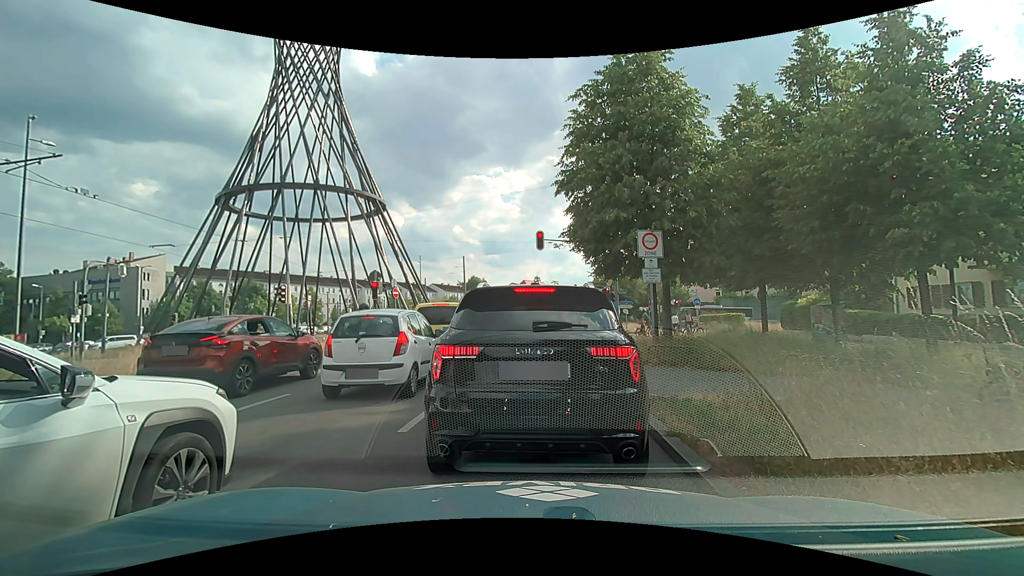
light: Day
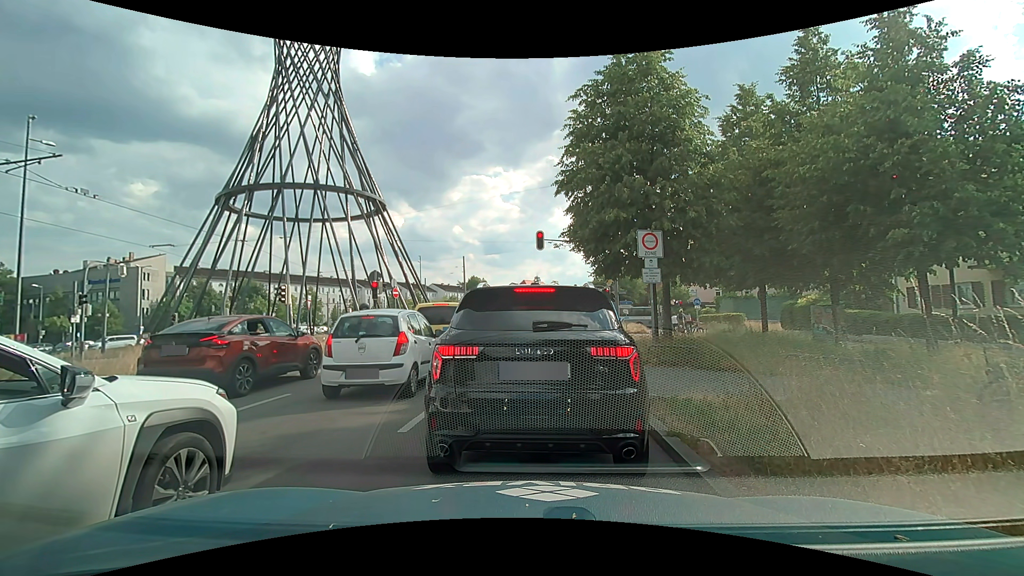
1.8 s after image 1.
(0.0, 0.0) m; 0°
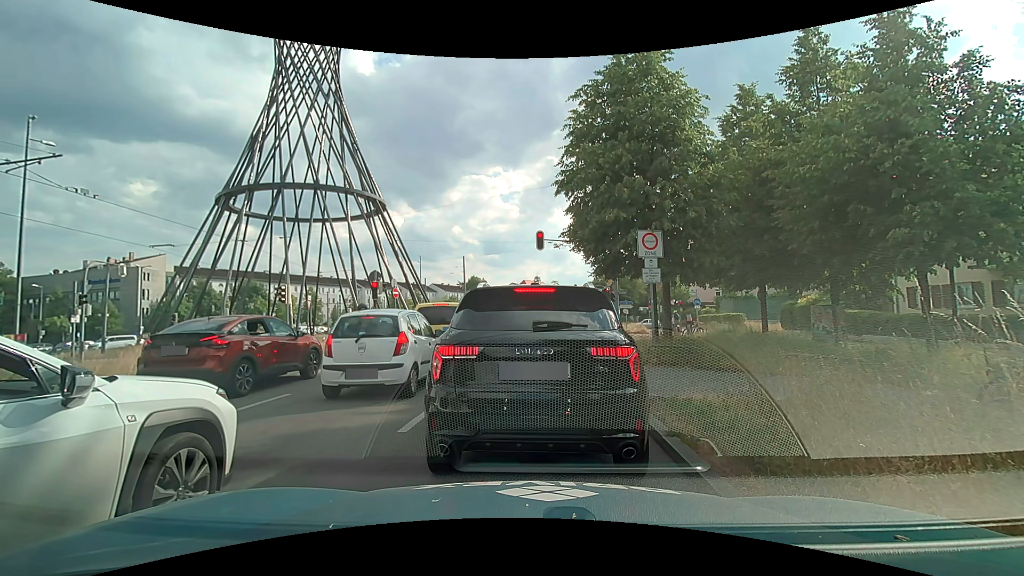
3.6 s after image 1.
(0.0, 0.0) m; 0°
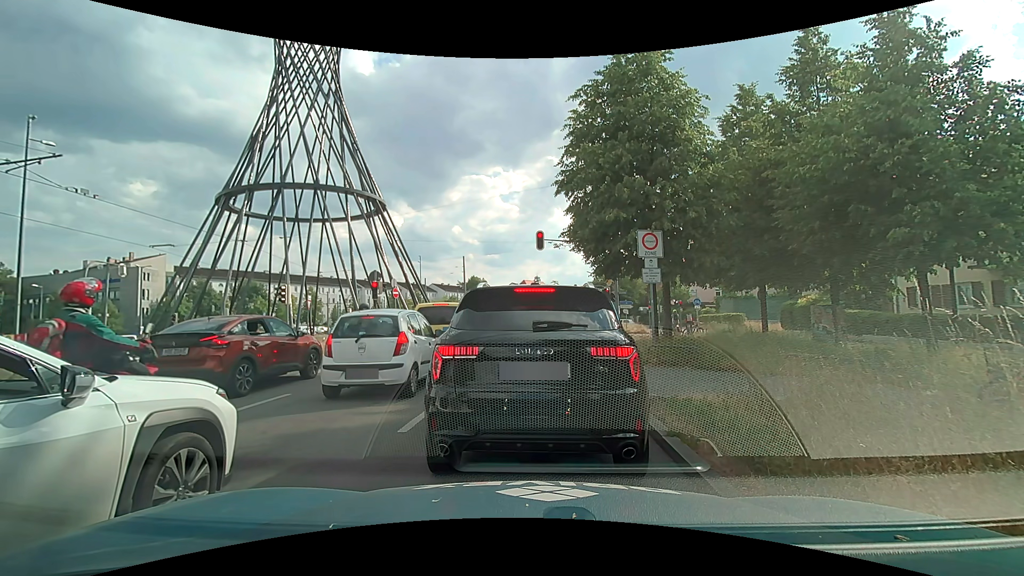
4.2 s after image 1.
(0.0, 0.0) m; 0°
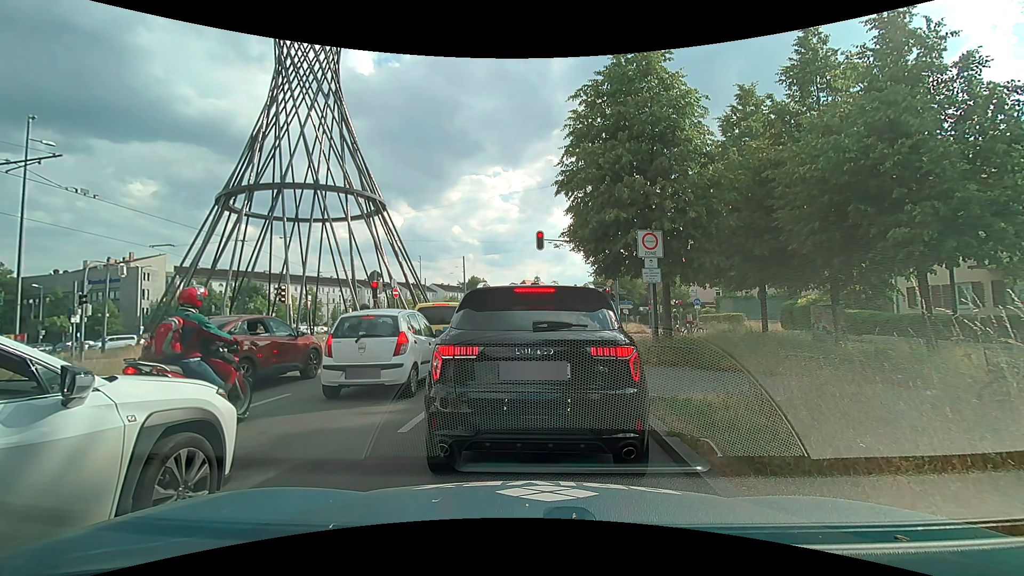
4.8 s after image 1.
(0.0, 0.0) m; 0°
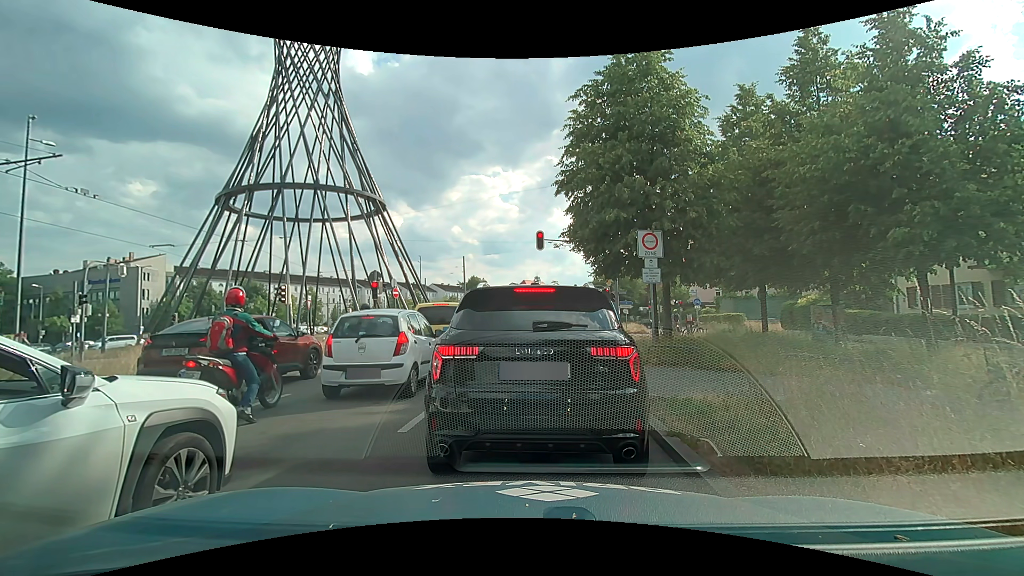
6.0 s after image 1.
(0.0, 0.0) m; 0°
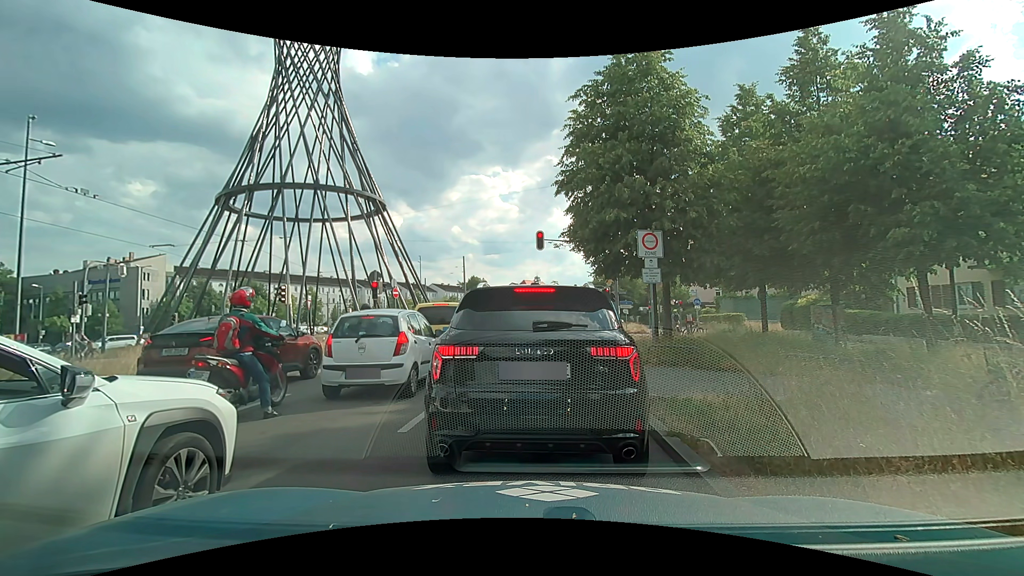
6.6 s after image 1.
(0.0, 0.0) m; 0°
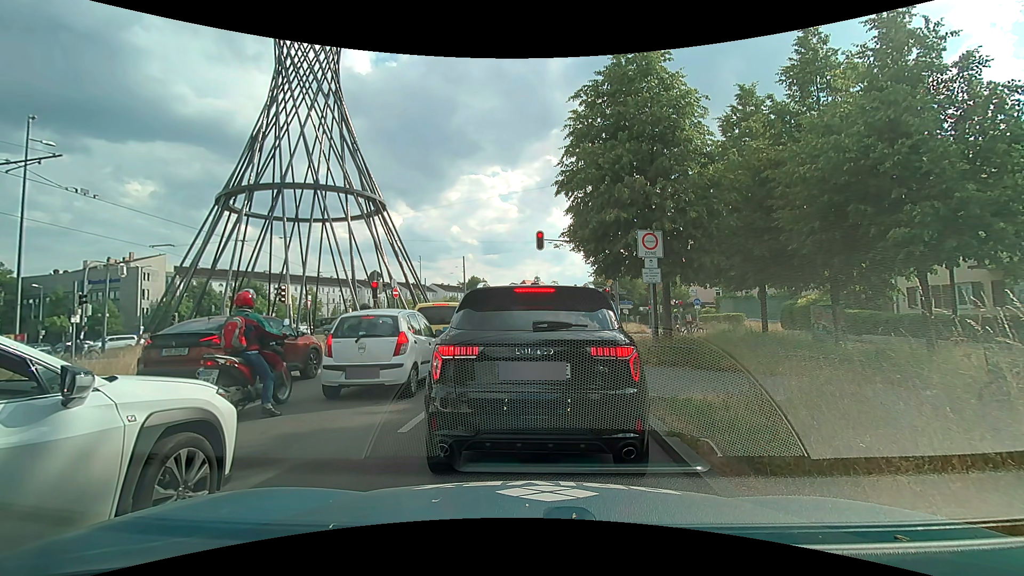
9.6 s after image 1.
(0.0, 0.0) m; 0°
